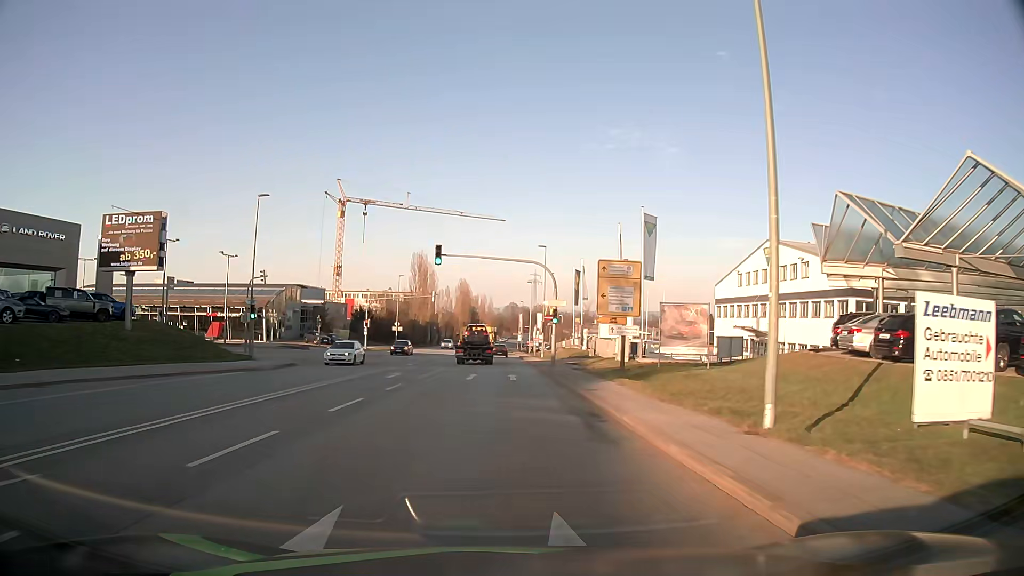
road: secondary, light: Day
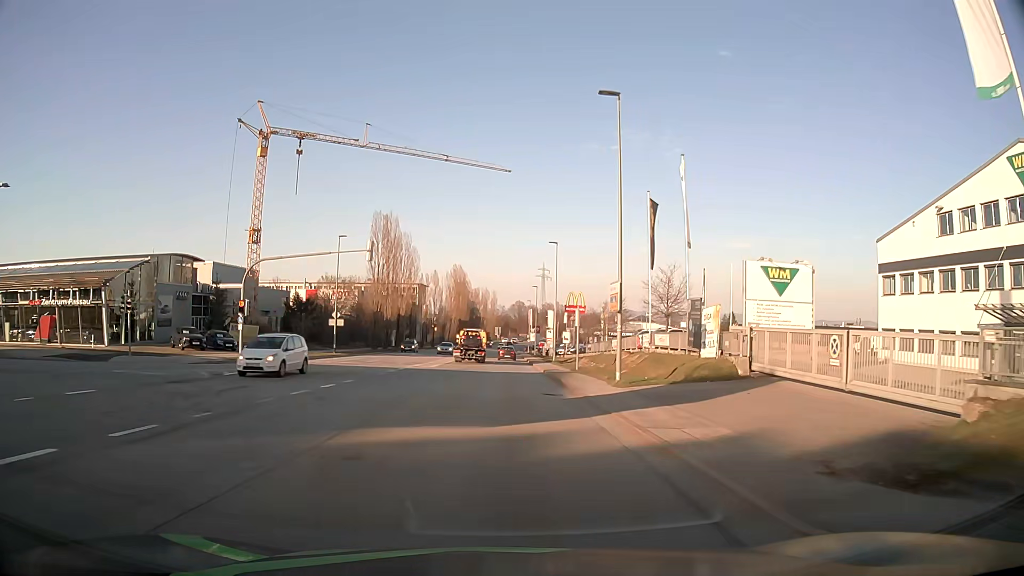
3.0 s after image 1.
(-0.2, +38.9) m; -1°
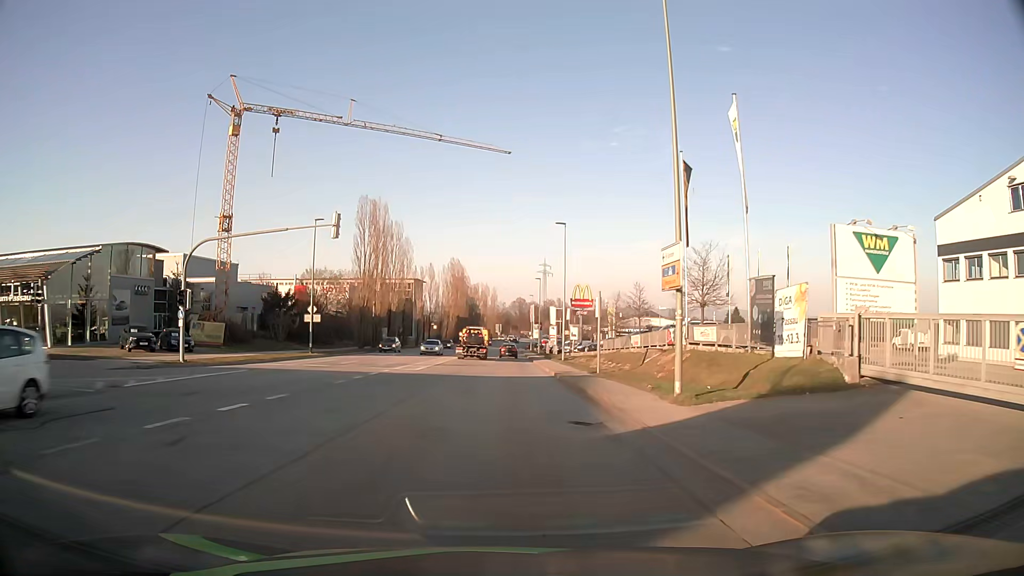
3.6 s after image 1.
(+0.1, +7.9) m; +1°
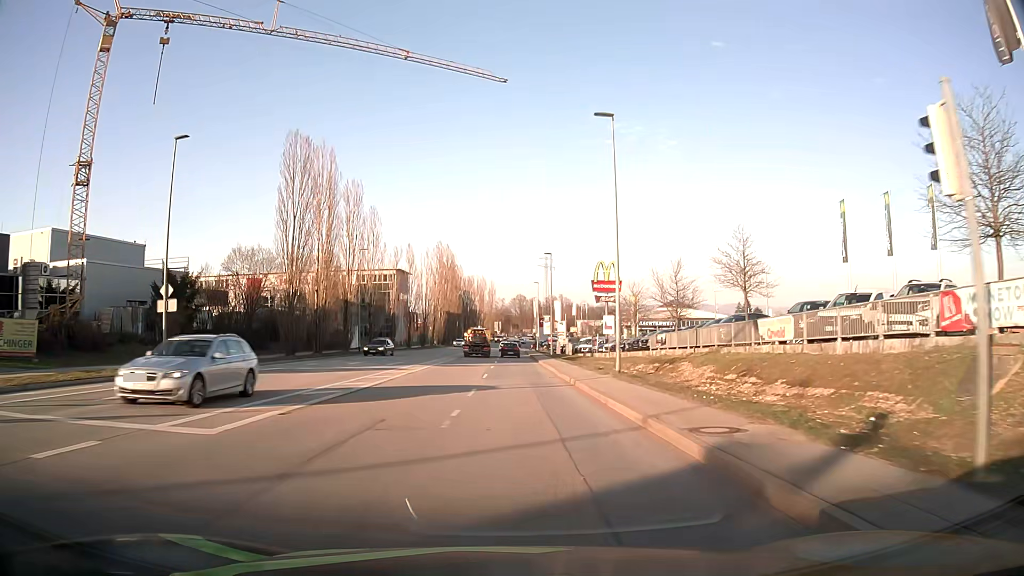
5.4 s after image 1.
(-0.1, +23.9) m; 0°
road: tertiary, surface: asphalt
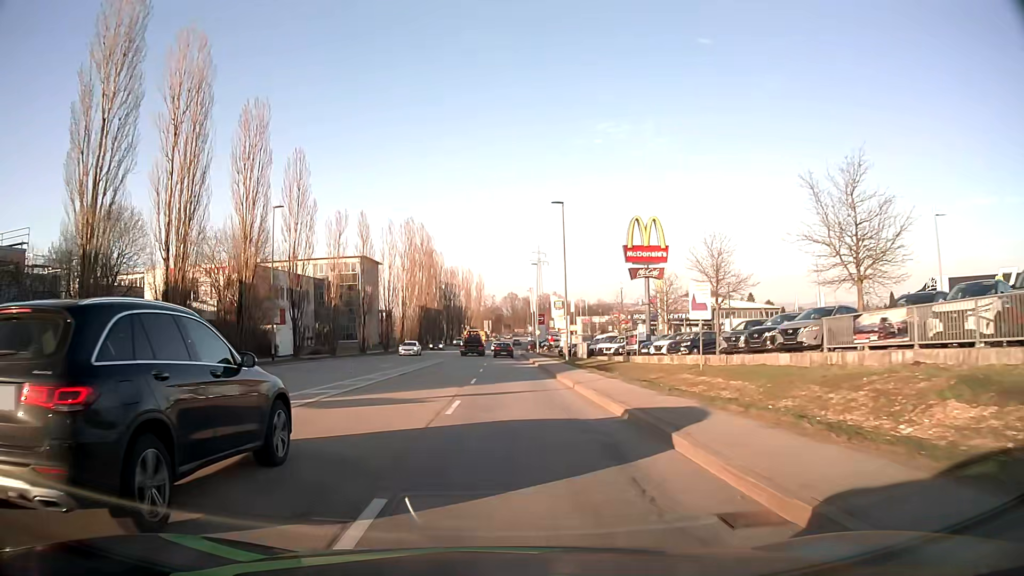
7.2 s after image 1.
(+0.2, +24.2) m; +1°
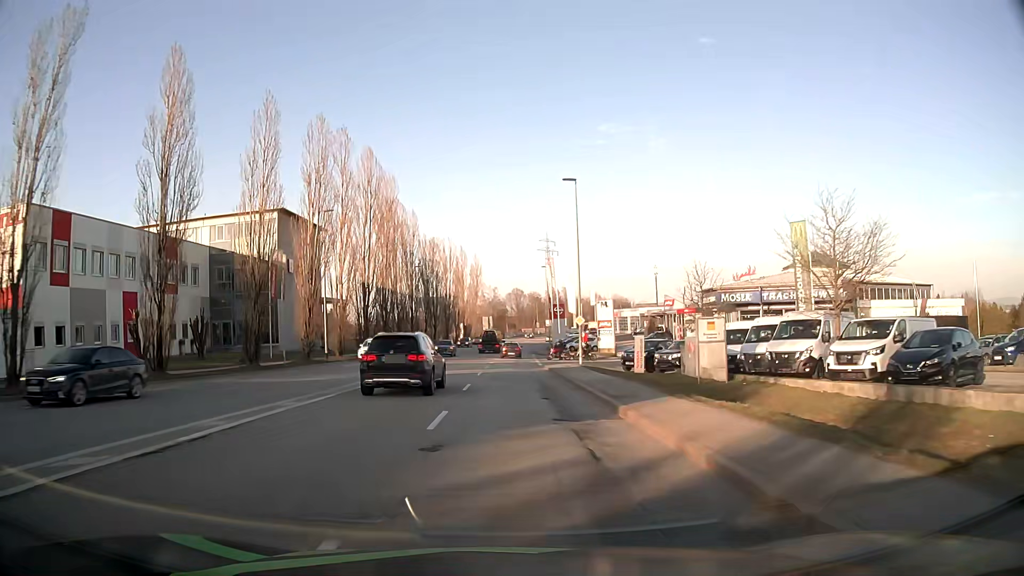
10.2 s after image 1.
(-0.2, +40.8) m; -1°
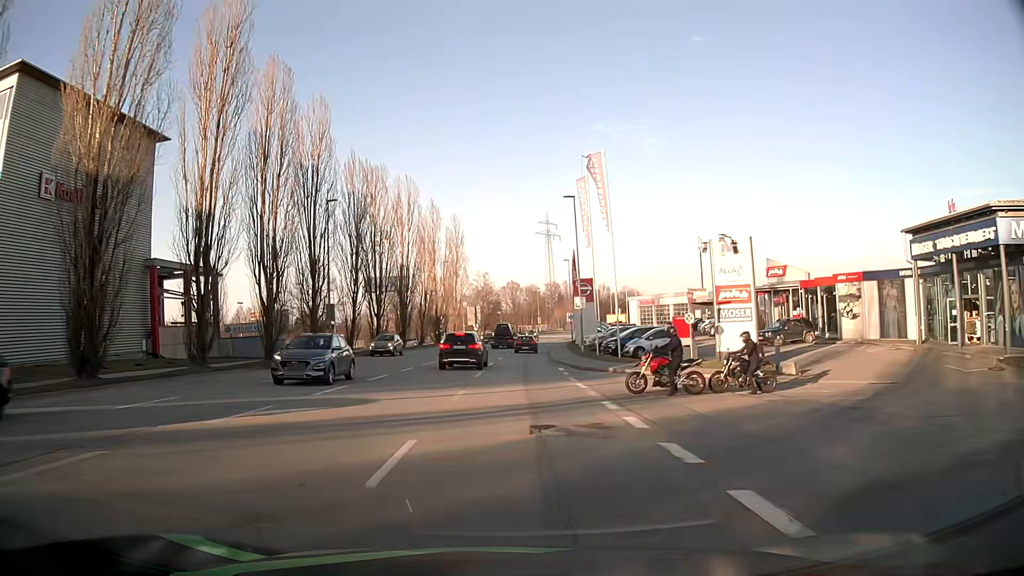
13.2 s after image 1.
(+0.4, +40.3) m; +1°
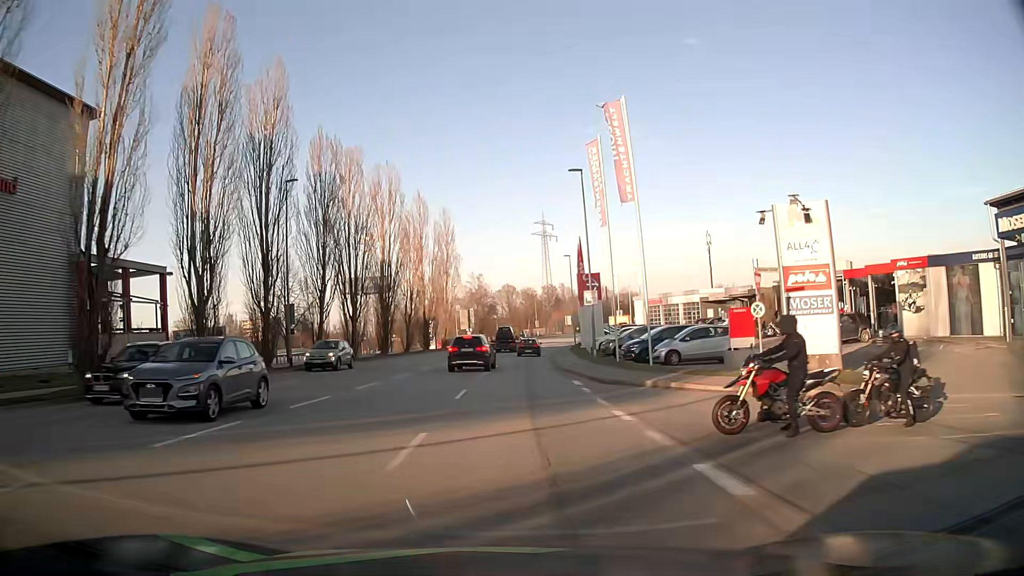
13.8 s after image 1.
(0.0, +7.9) m; 0°
(0, +10) (0, +20) (0, +30) (+1, +40) (+2, +50) (+2, +60) (+3, +70) (+5, +80) (+6, +90) (+8, +100) m
